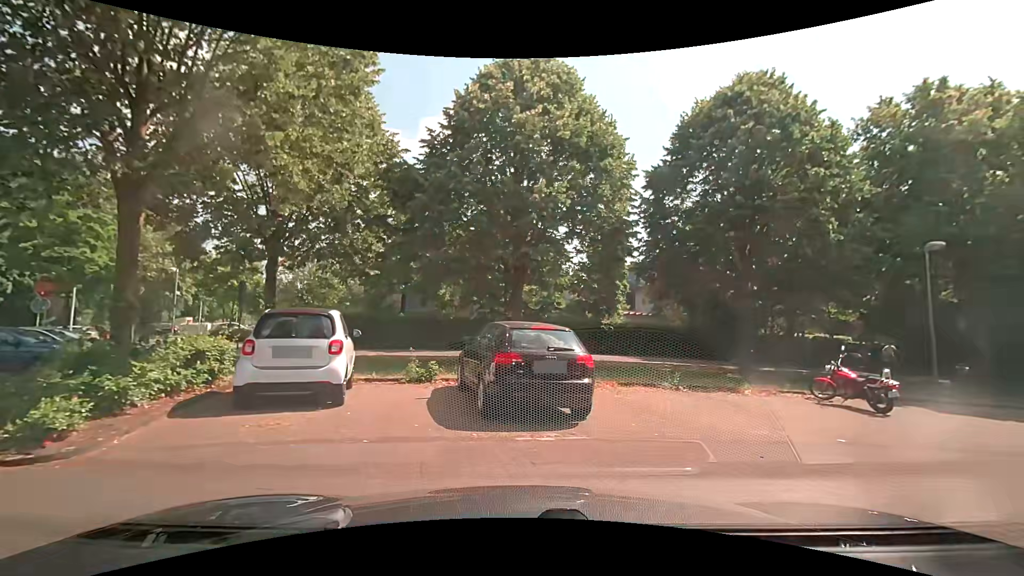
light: Day
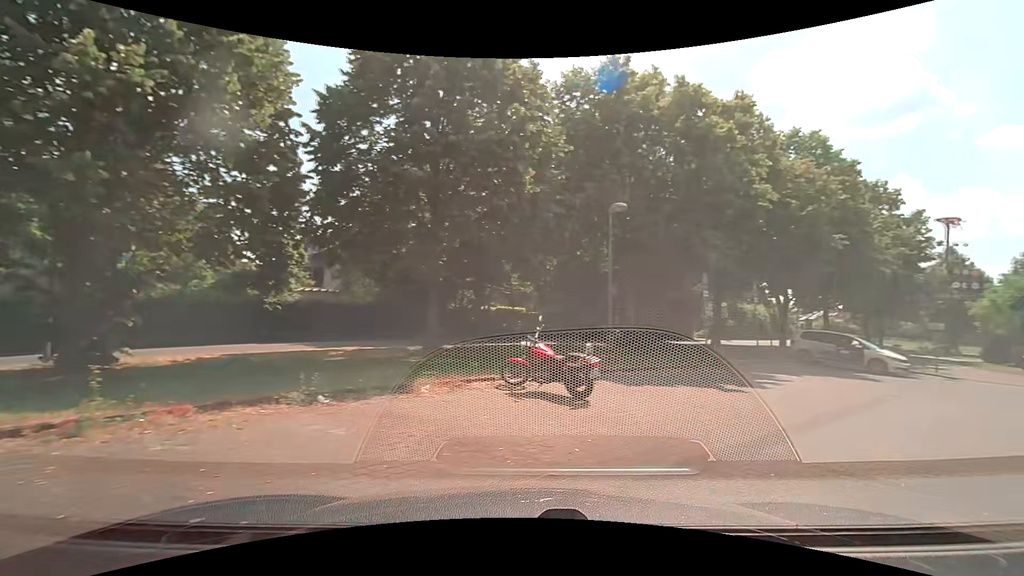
(+1.3, +5.0) m; +34°
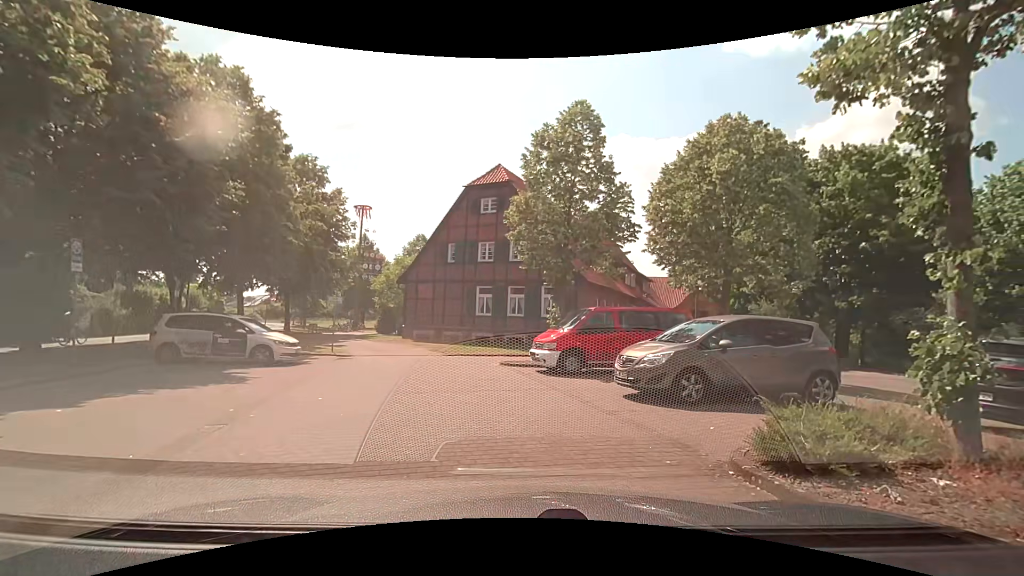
(+4.4, +7.1) m; +56°
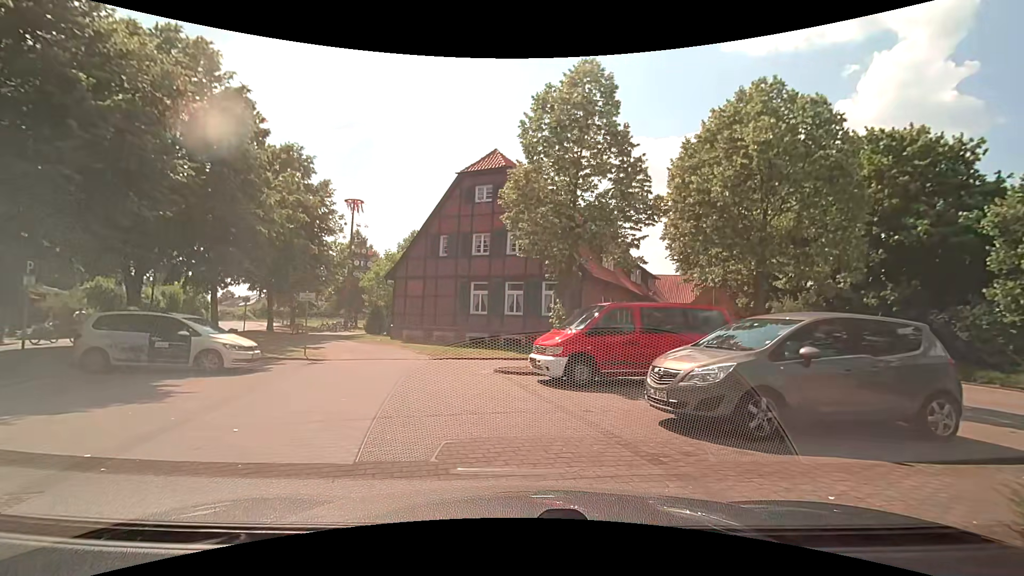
(+0.1, +2.6) m; +1°
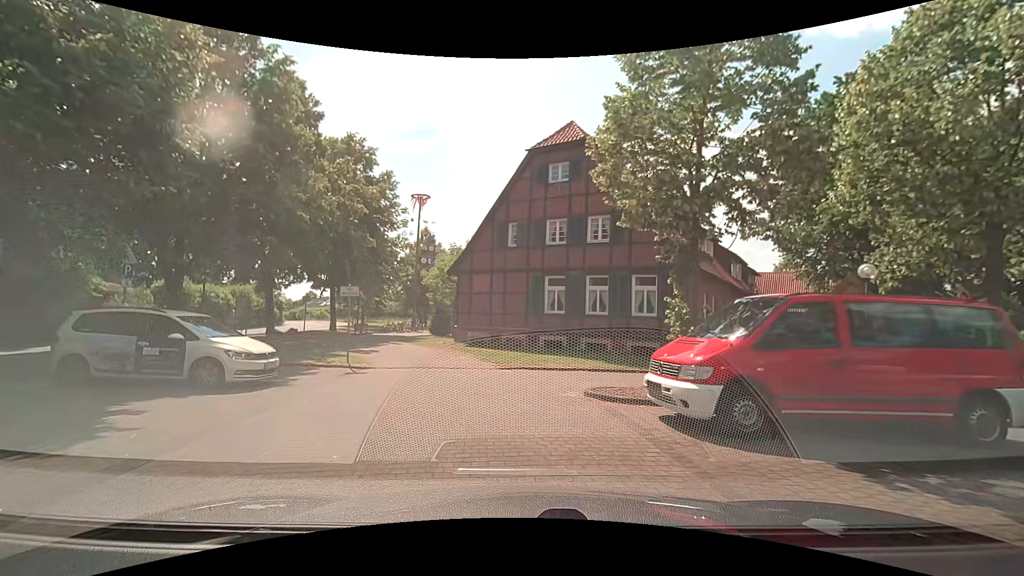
(-0.3, +4.1) m; -10°
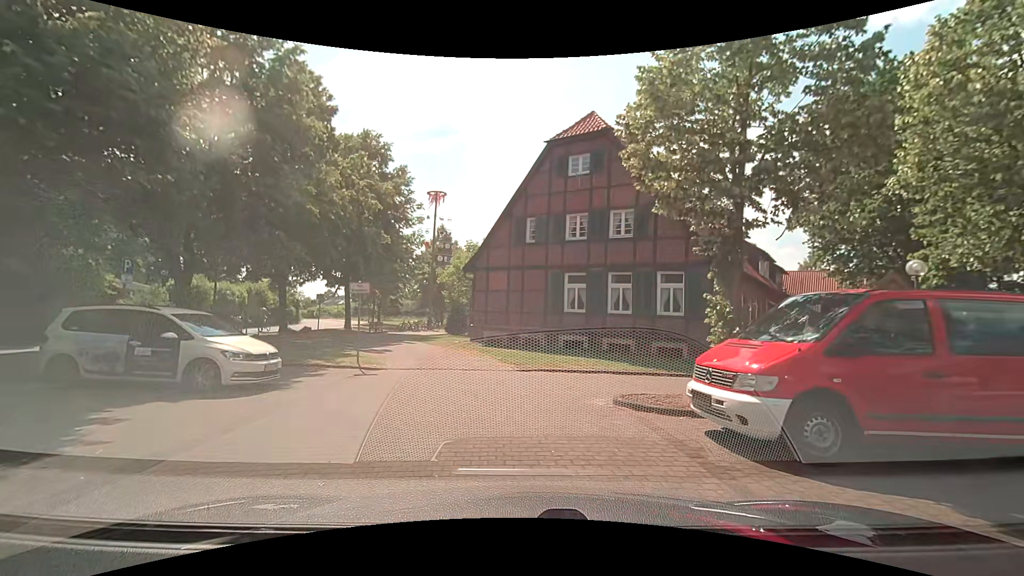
(0.0, +1.0) m; 0°
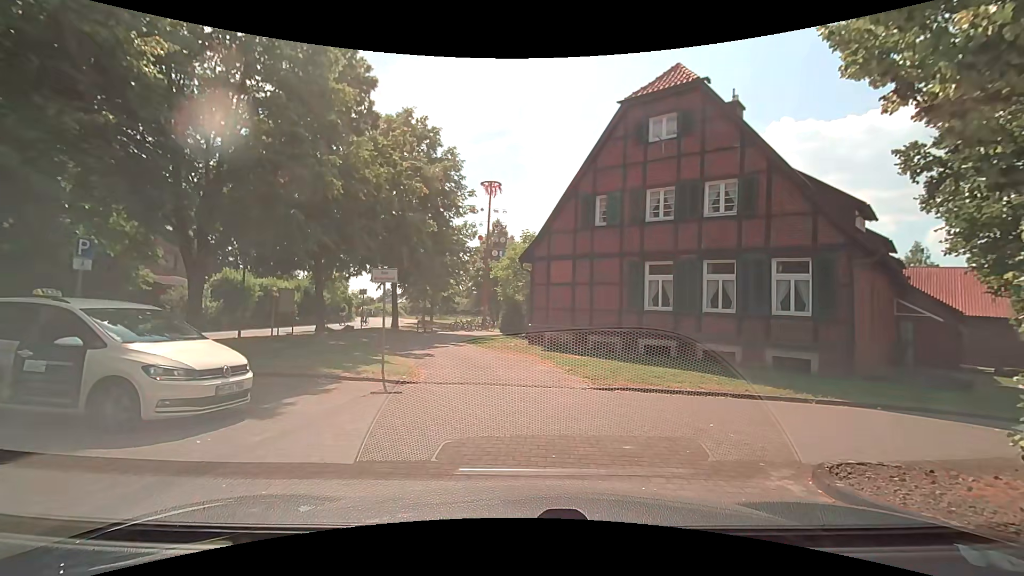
(-0.2, +3.9) m; -5°
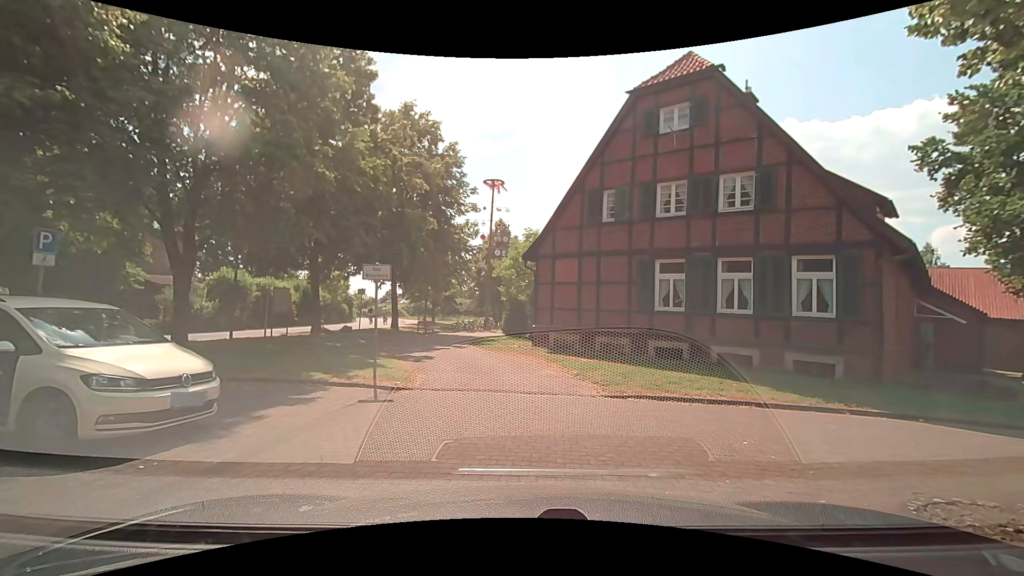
(0.0, +0.9) m; 0°
